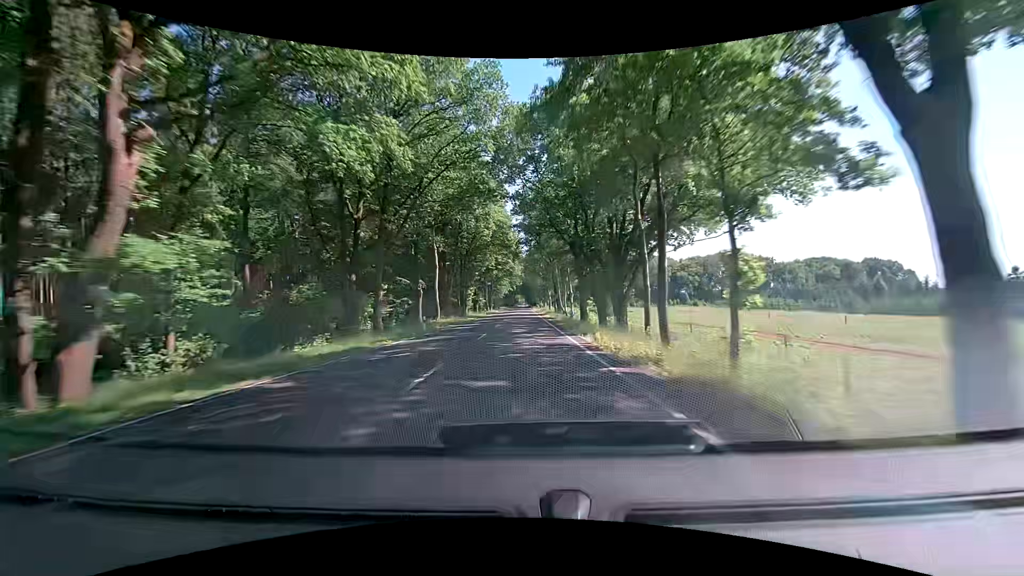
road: primary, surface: asphalt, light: Day
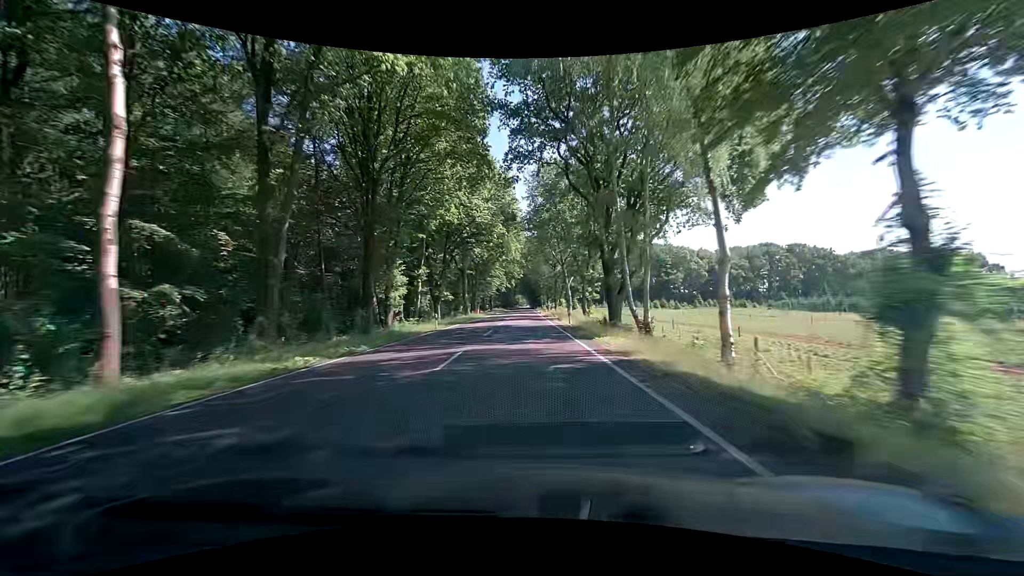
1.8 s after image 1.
(-0.1, +46.5) m; -1°
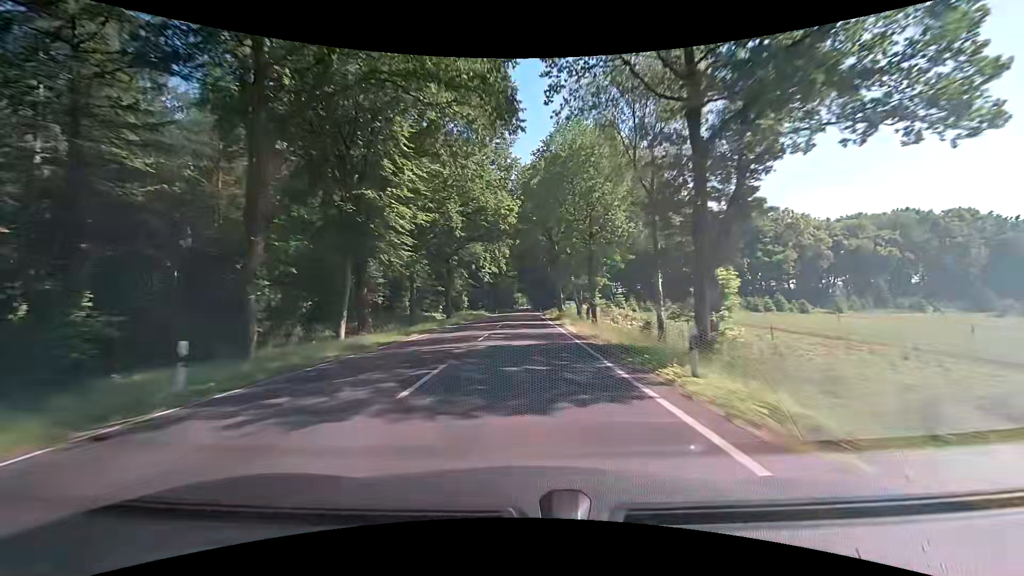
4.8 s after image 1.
(+0.9, +77.0) m; +1°
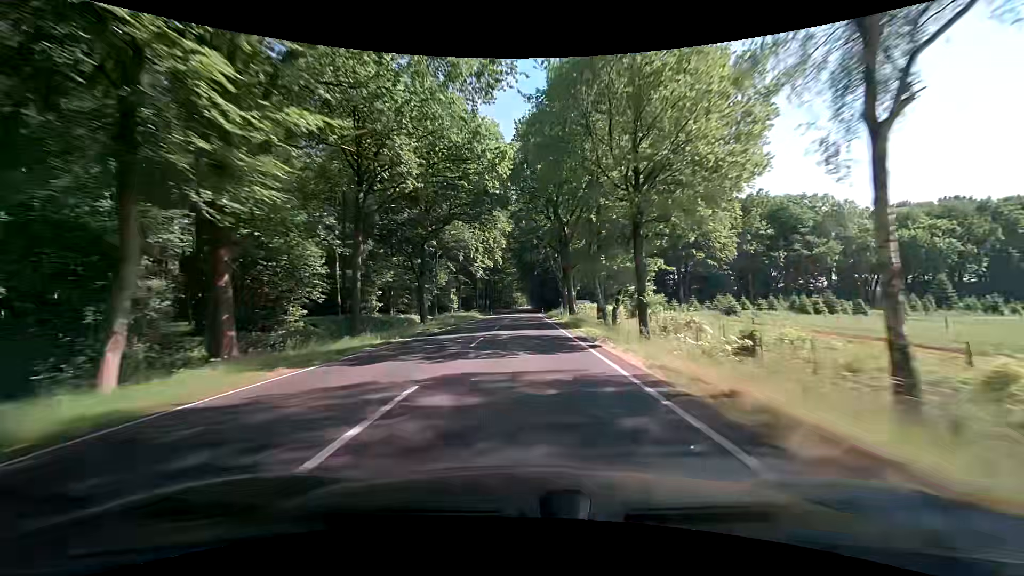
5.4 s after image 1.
(0.0, +15.3) m; 0°
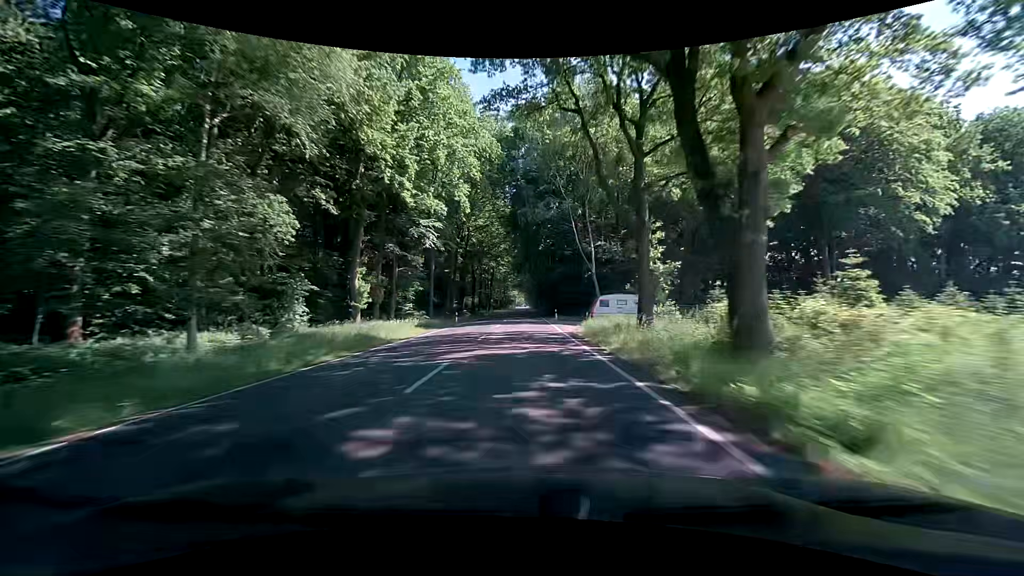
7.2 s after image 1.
(-0.1, +45.8) m; 0°
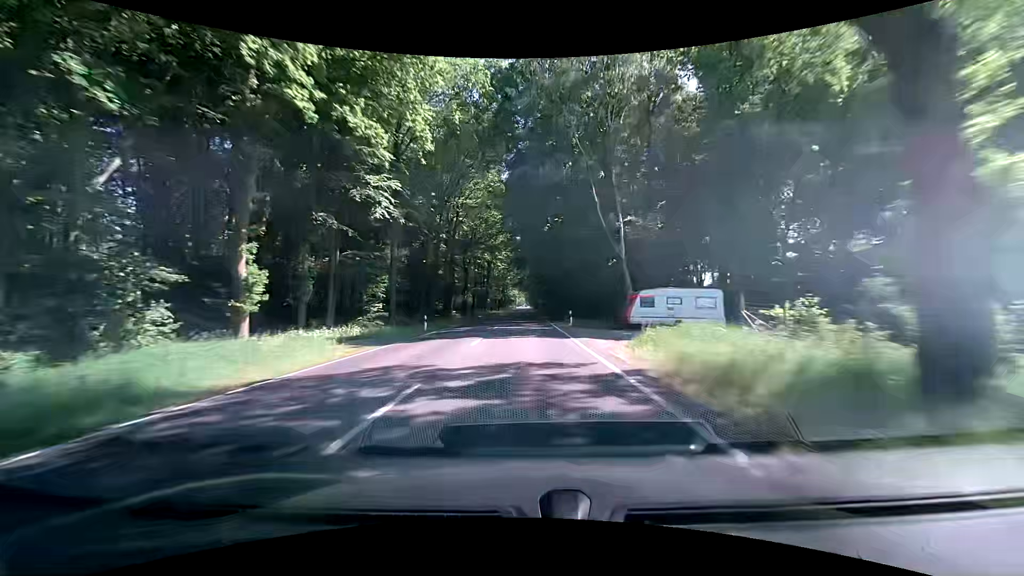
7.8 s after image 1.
(0.0, +15.2) m; 0°
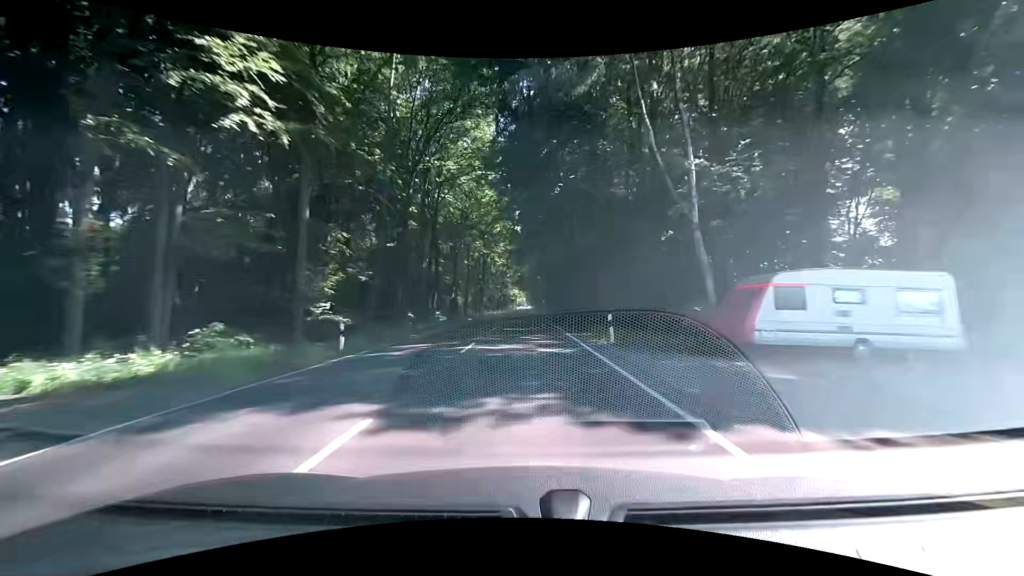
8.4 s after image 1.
(0.0, +15.2) m; 0°
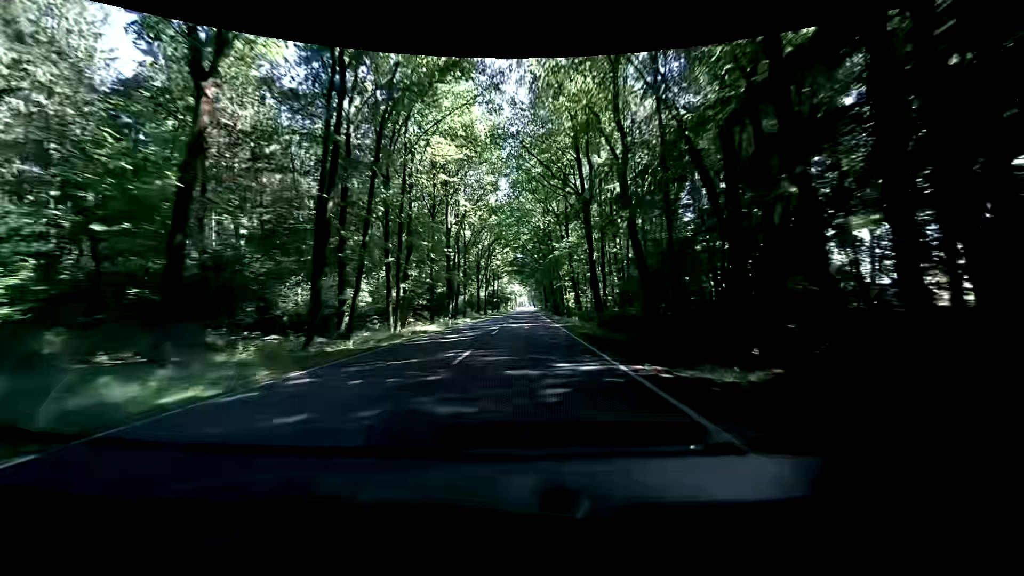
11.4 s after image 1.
(-0.9, +76.4) m; 0°
(0, +10) (0, +20) (0, +30) (0, +40) (0, +50) (0, +60) (0, +70) (0, +80) (0, +90) (0, +100) m
